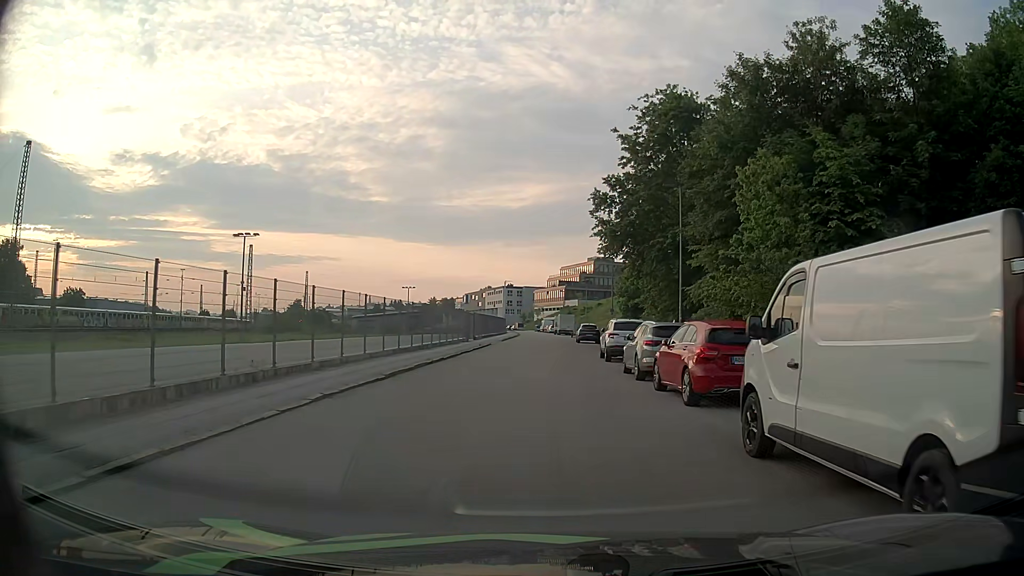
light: Day
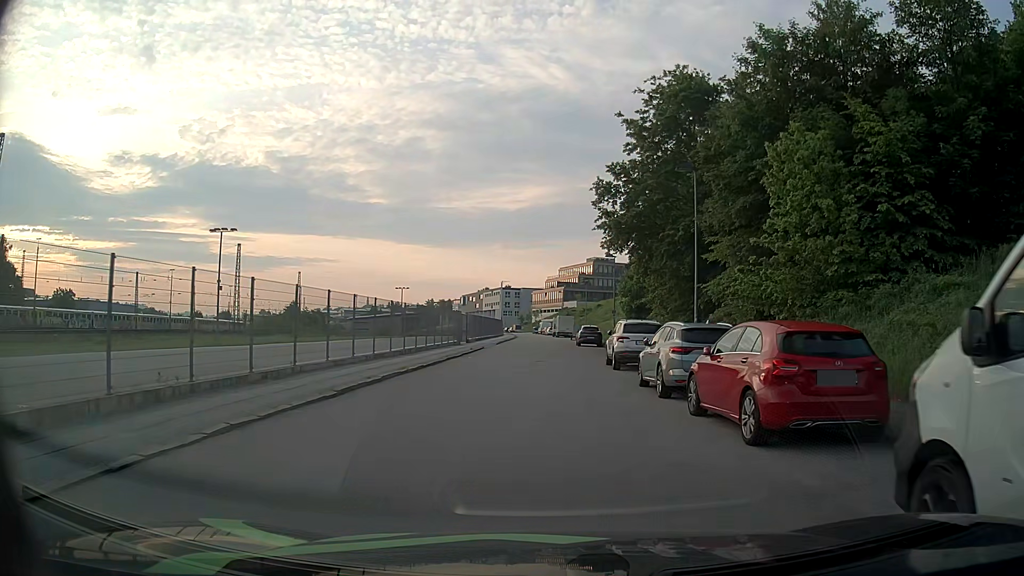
(0.0, +3.7) m; +1°
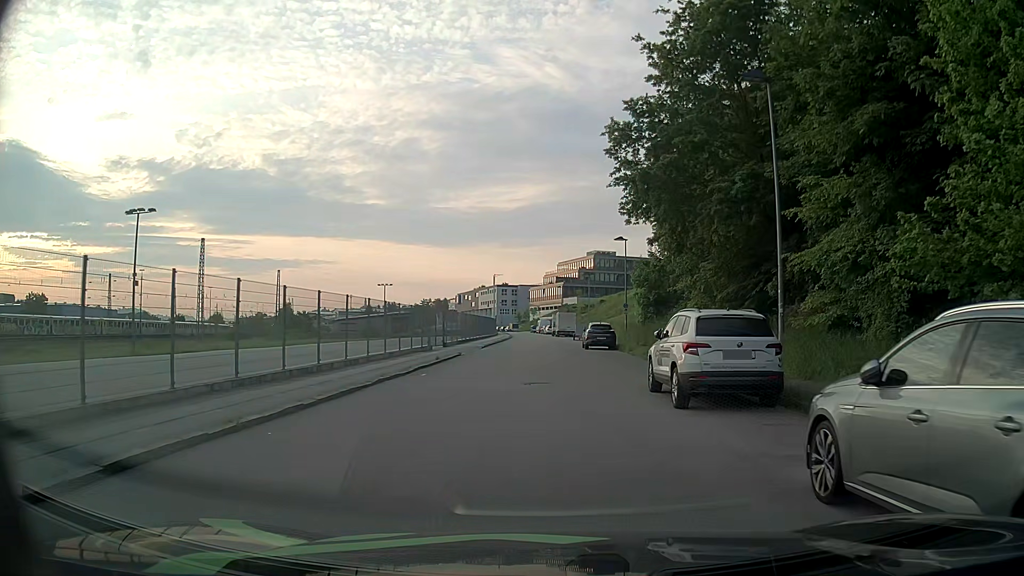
(0.0, +10.7) m; 0°
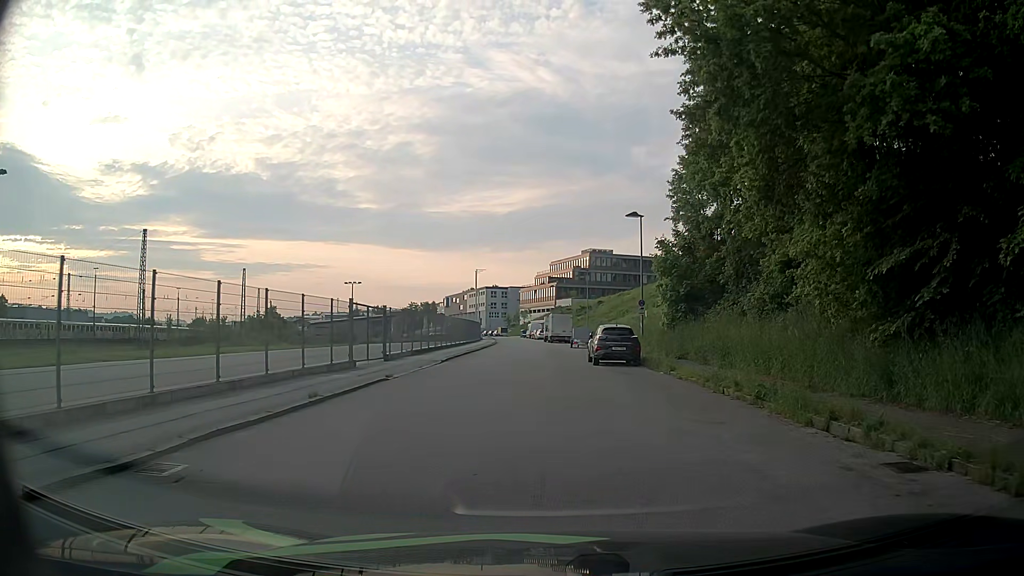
(0.0, +12.9) m; +1°
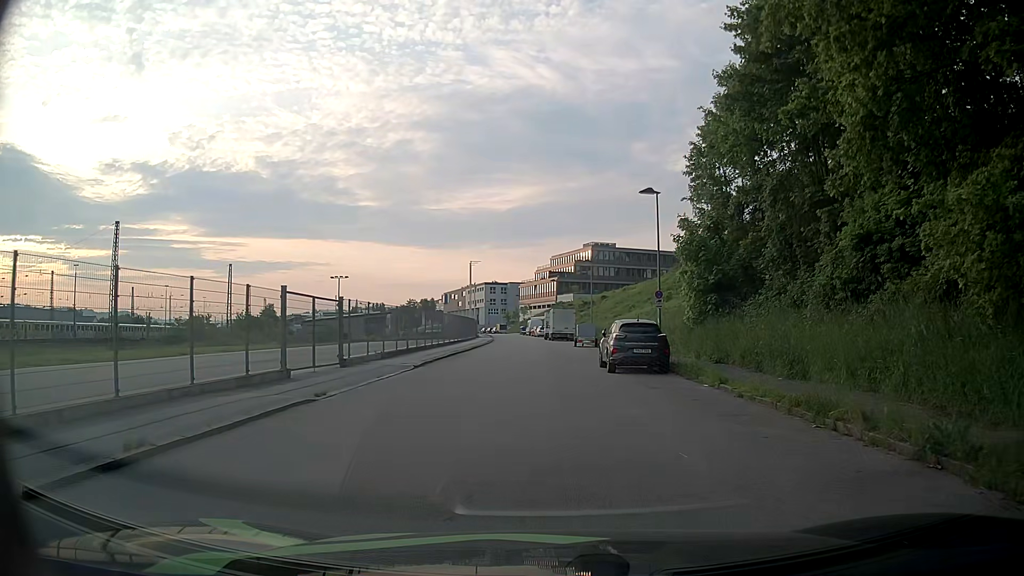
(0.0, +6.0) m; 0°
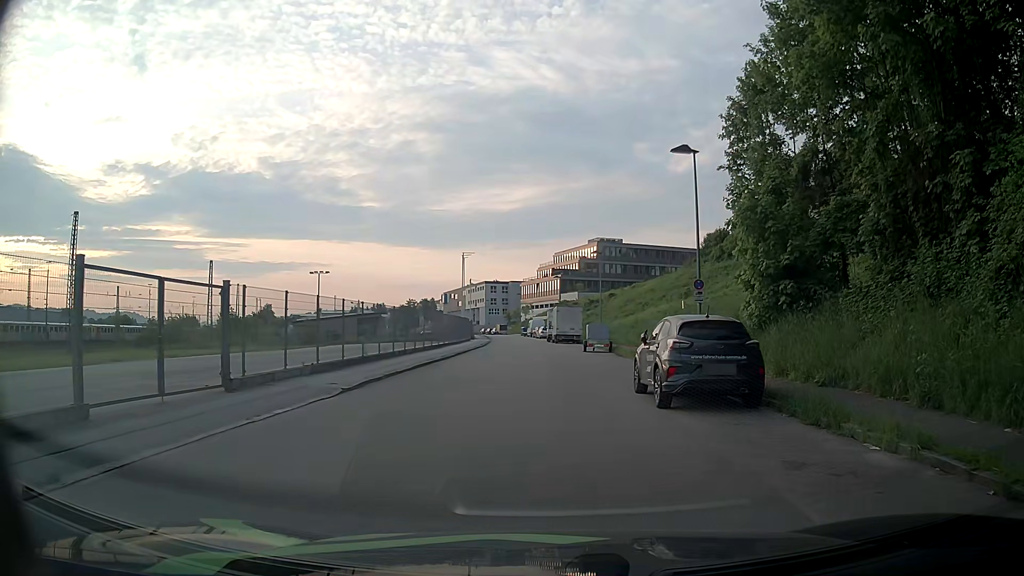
(0.0, +8.3) m; -1°
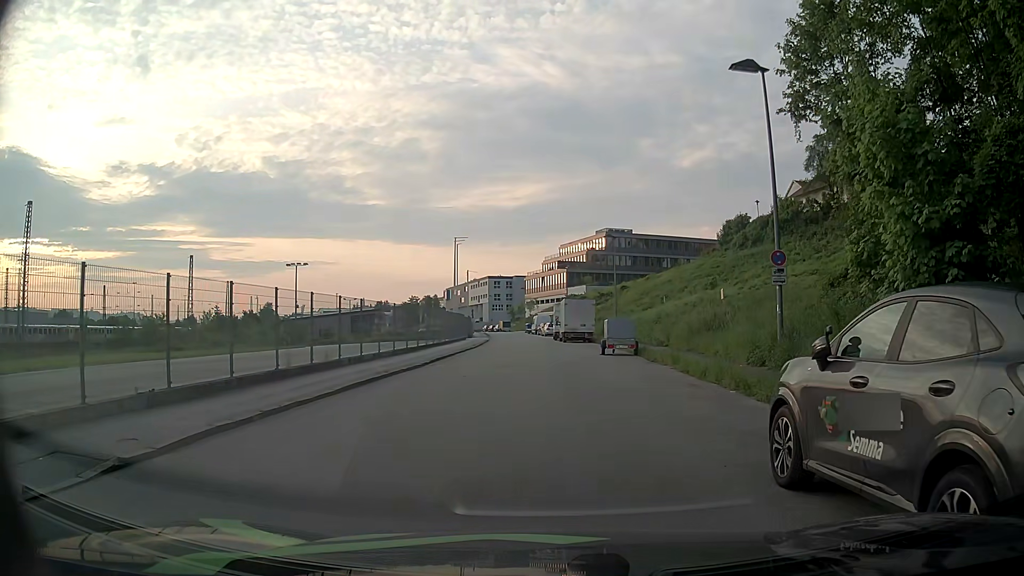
(0.0, +8.2) m; 0°
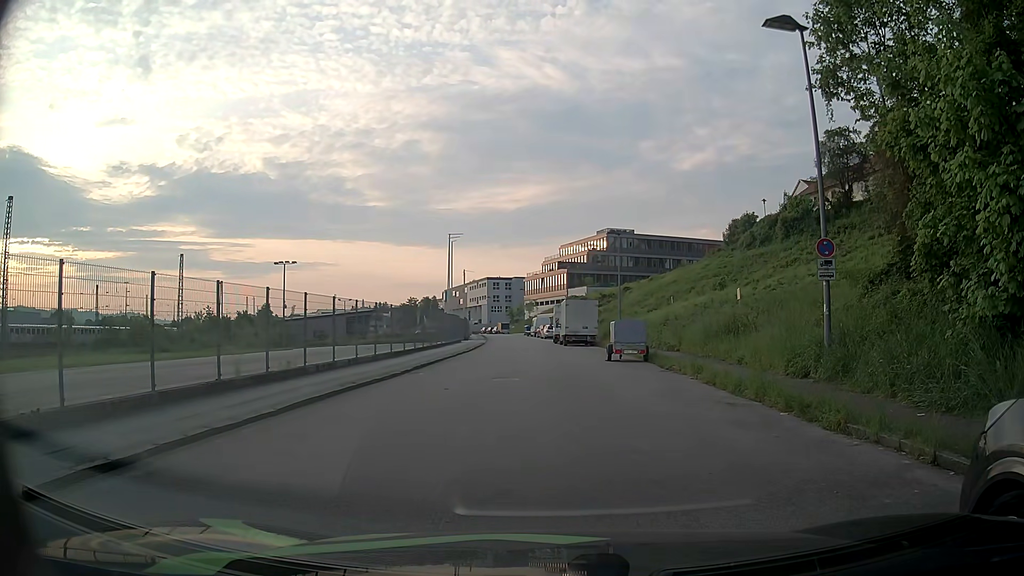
(0.0, +2.9) m; -2°
